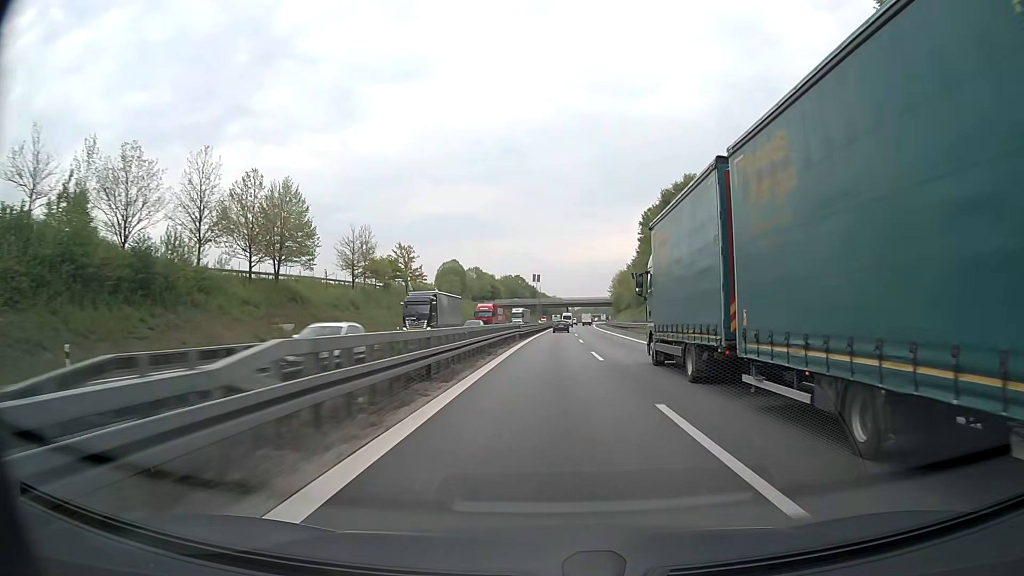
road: motorway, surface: asphalt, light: Day
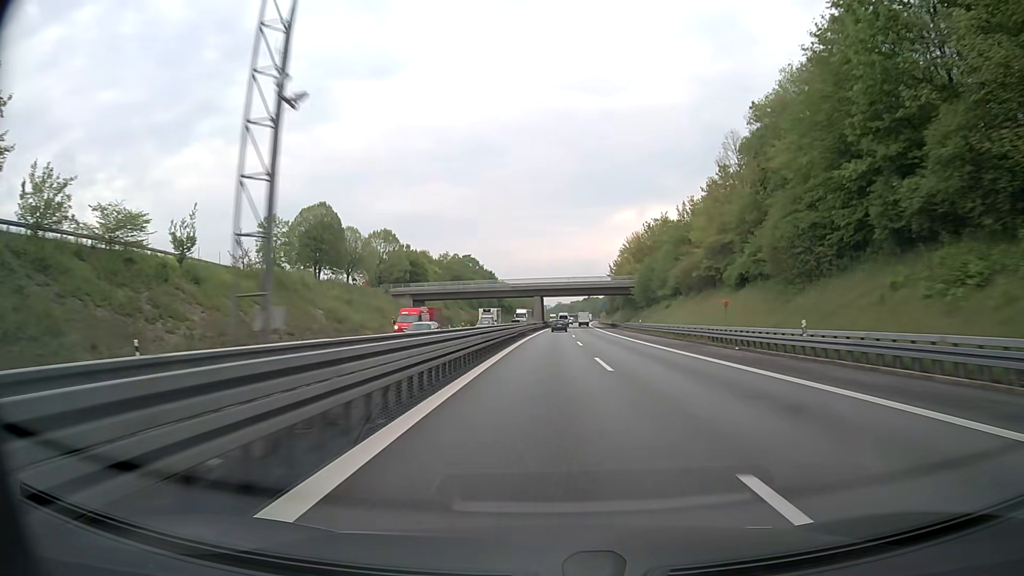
(+2.1, +95.6) m; +2°
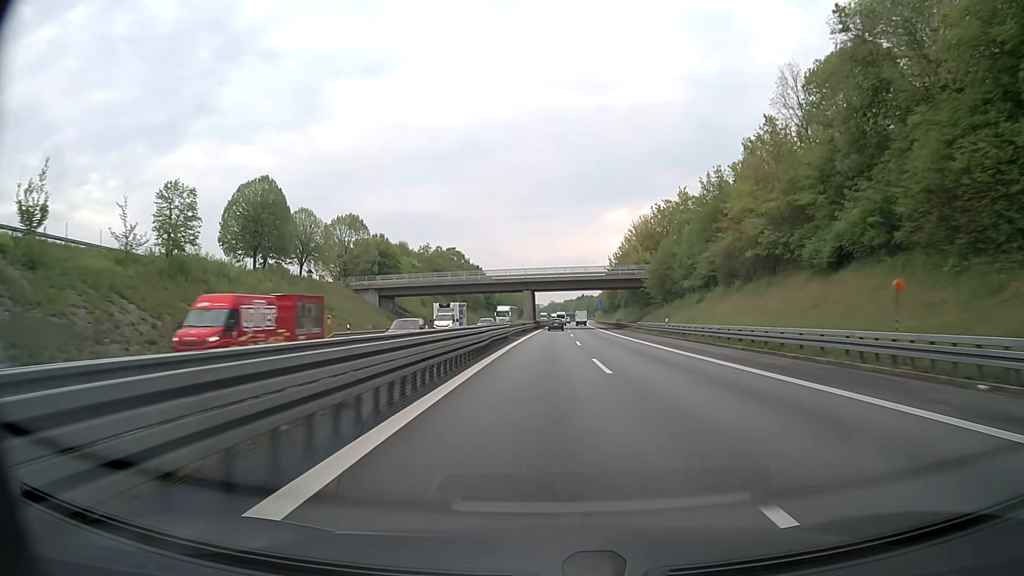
(+0.1, +19.2) m; +1°
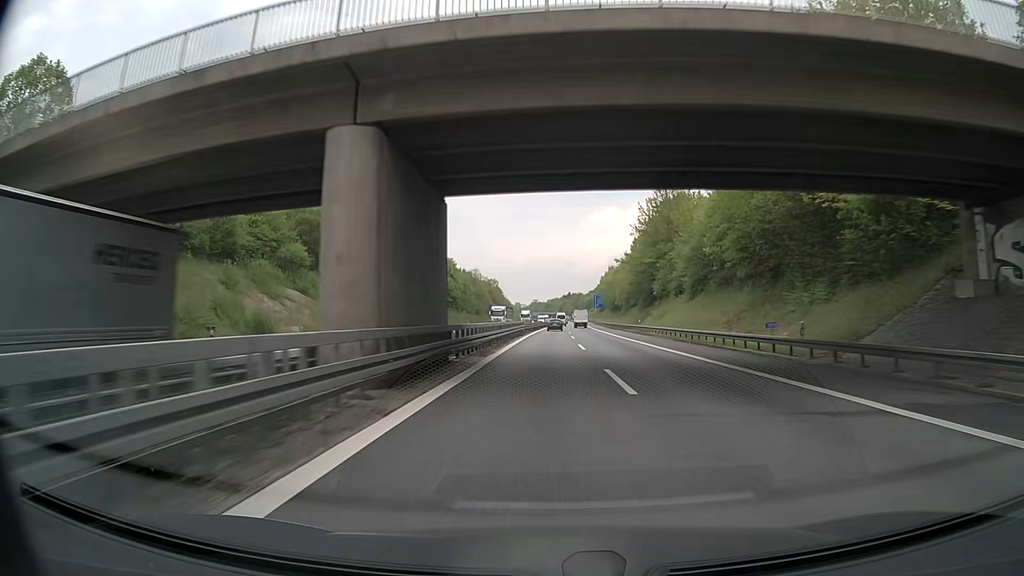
(+0.8, +77.2) m; +1°
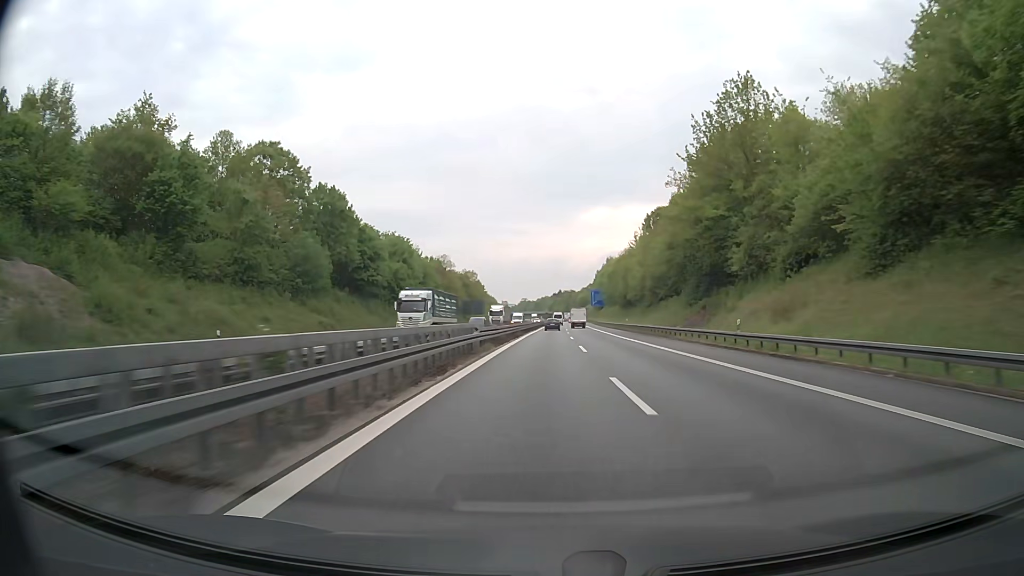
(+0.3, +38.7) m; +1°
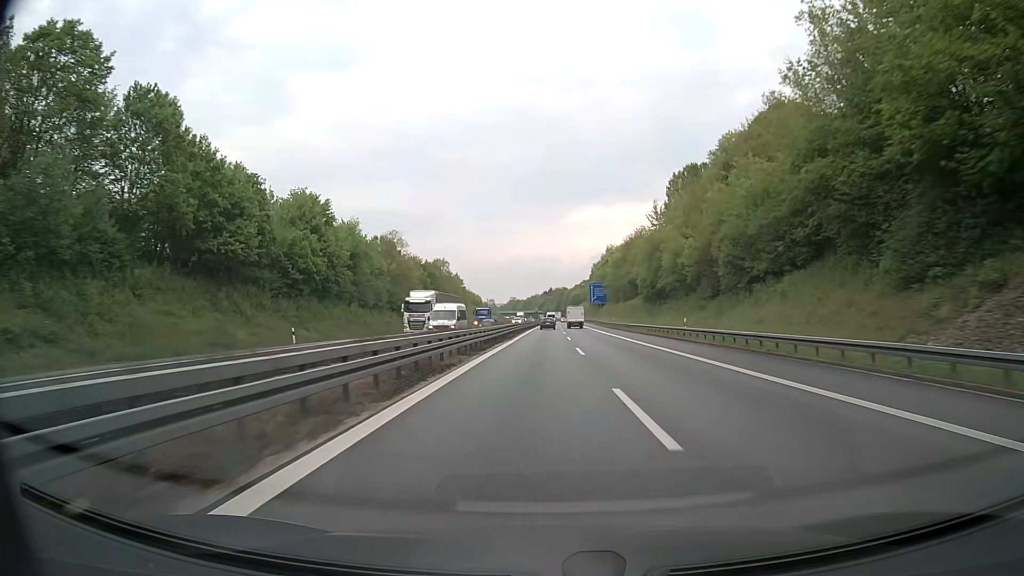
(+0.4, +38.7) m; +1°
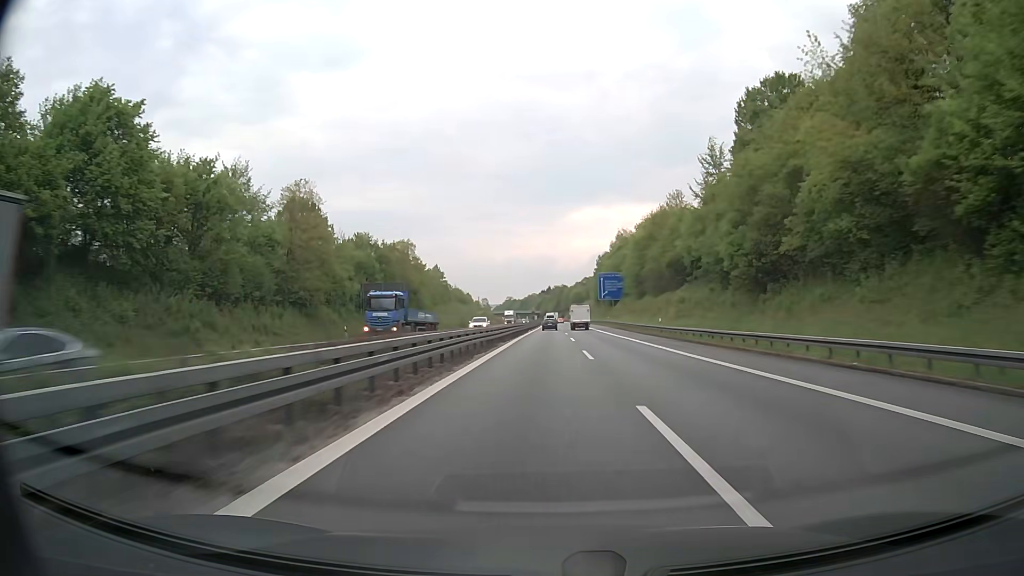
(+0.1, +38.8) m; 0°
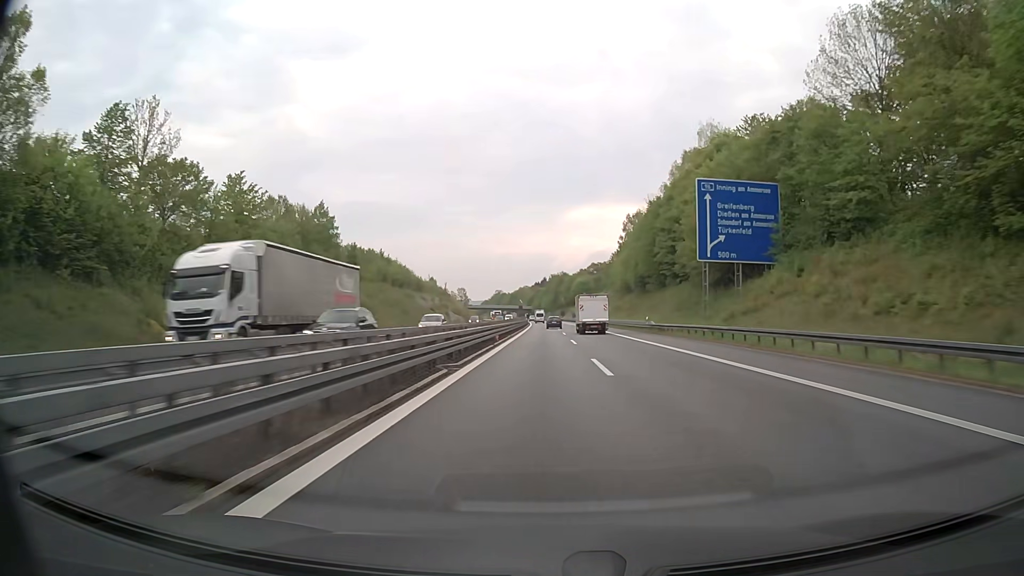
(+0.6, +97.2) m; 0°
(0, +10) (0, +20) (0, +30) (0, +40) (0, +50) (0, +60) (0, +70) (0, +80) (0, +90) (-1, +100) m
